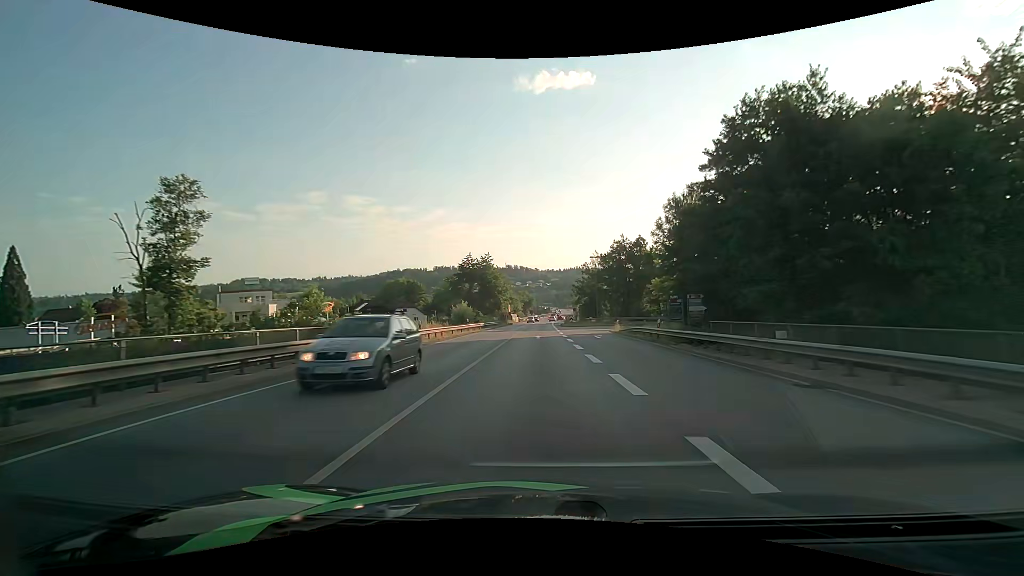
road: primary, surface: asphalt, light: Day
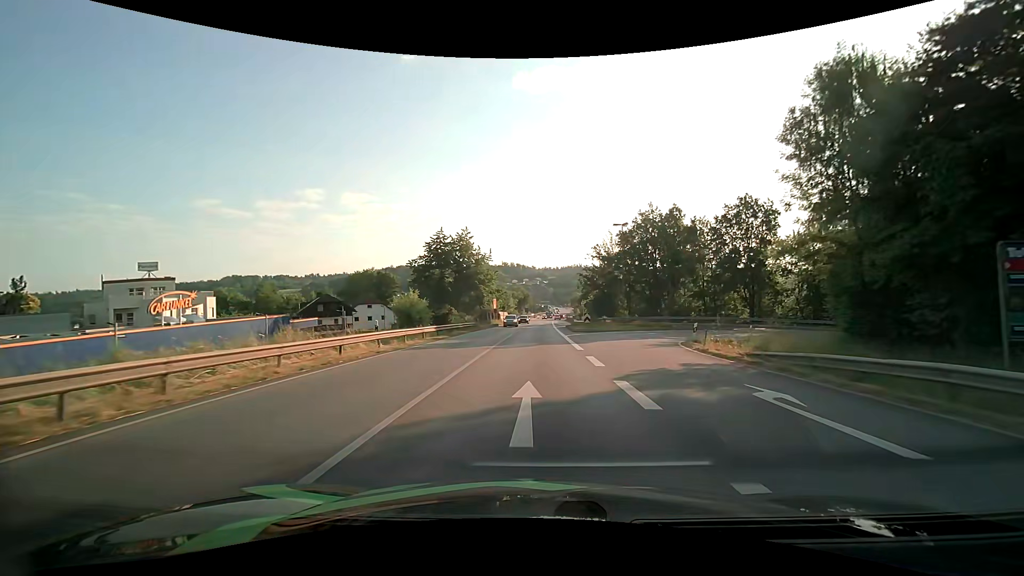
(+0.1, +25.4) m; +1°
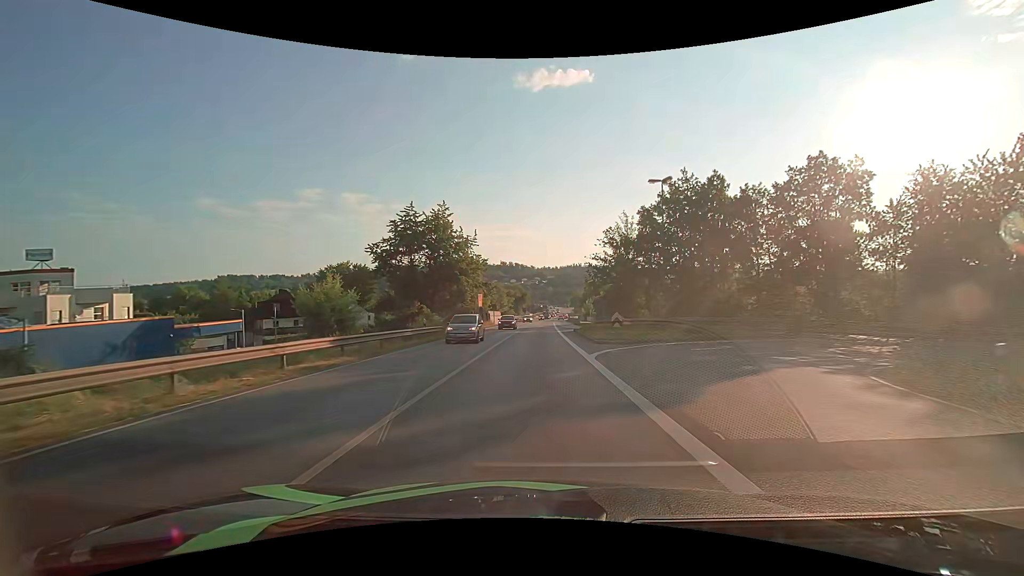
(-0.1, +15.9) m; 0°
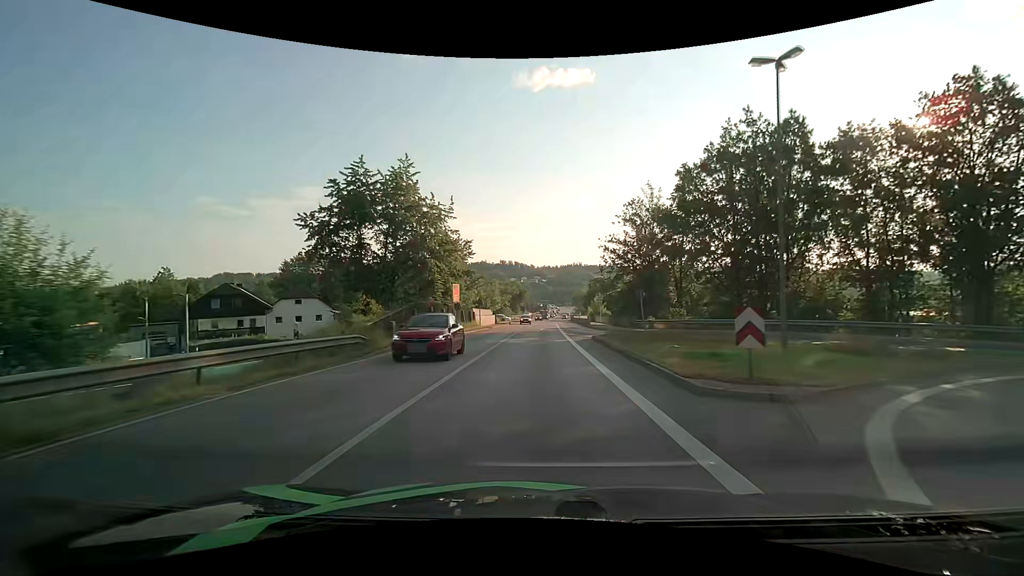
(-0.1, +15.5) m; 0°
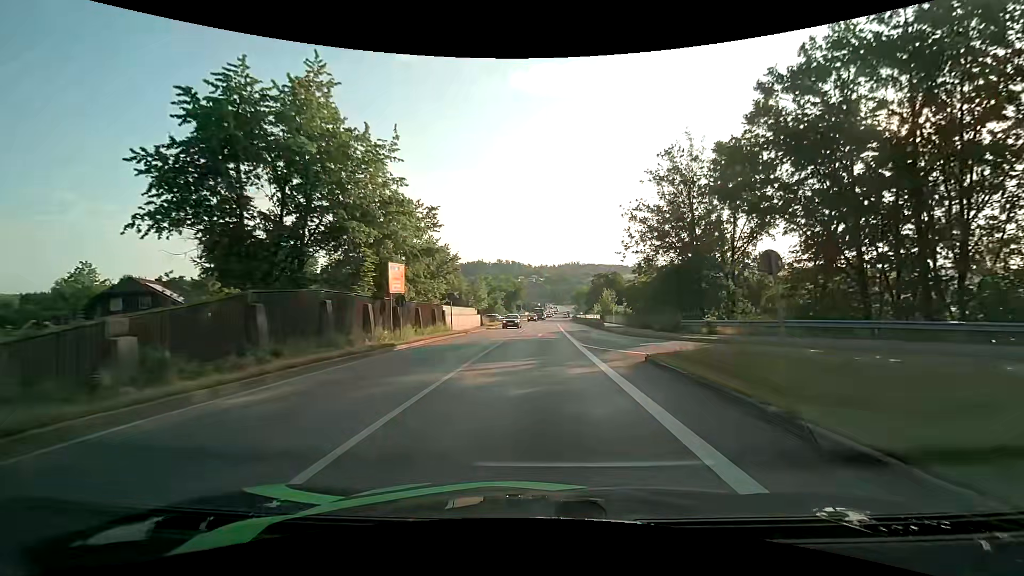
(0.0, +15.3) m; 0°
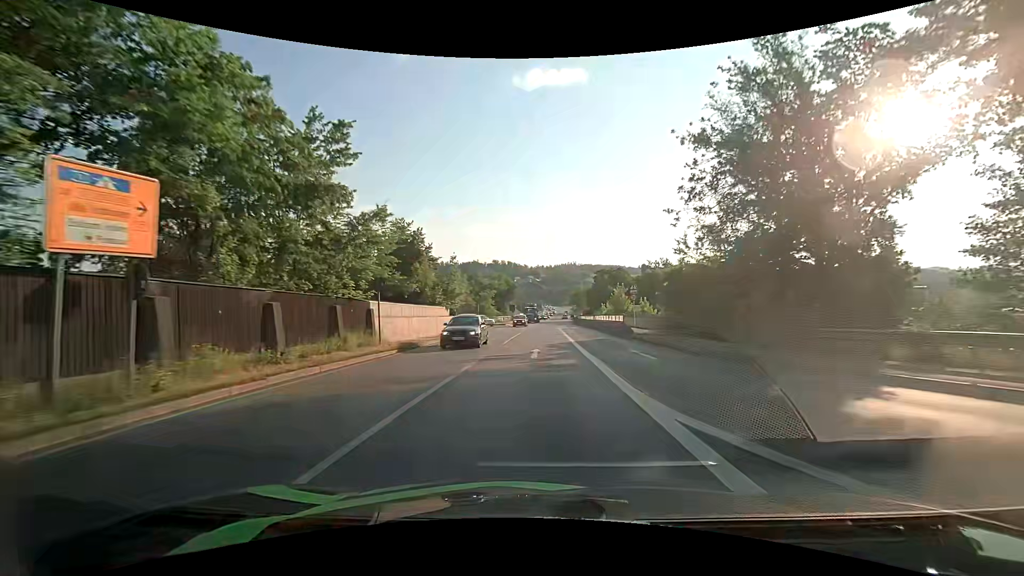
(0.0, +15.2) m; 0°
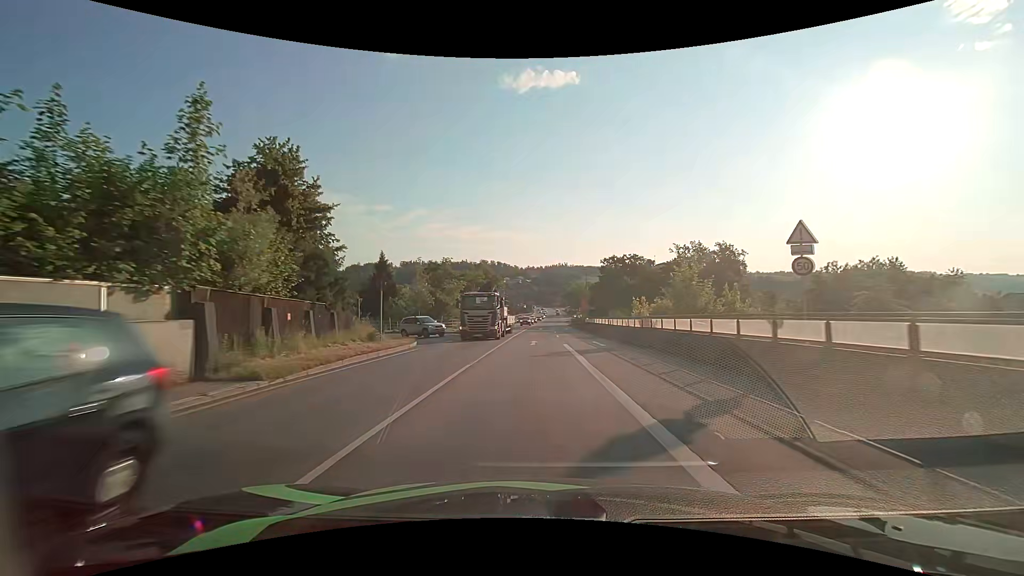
(+0.3, +30.1) m; +1°
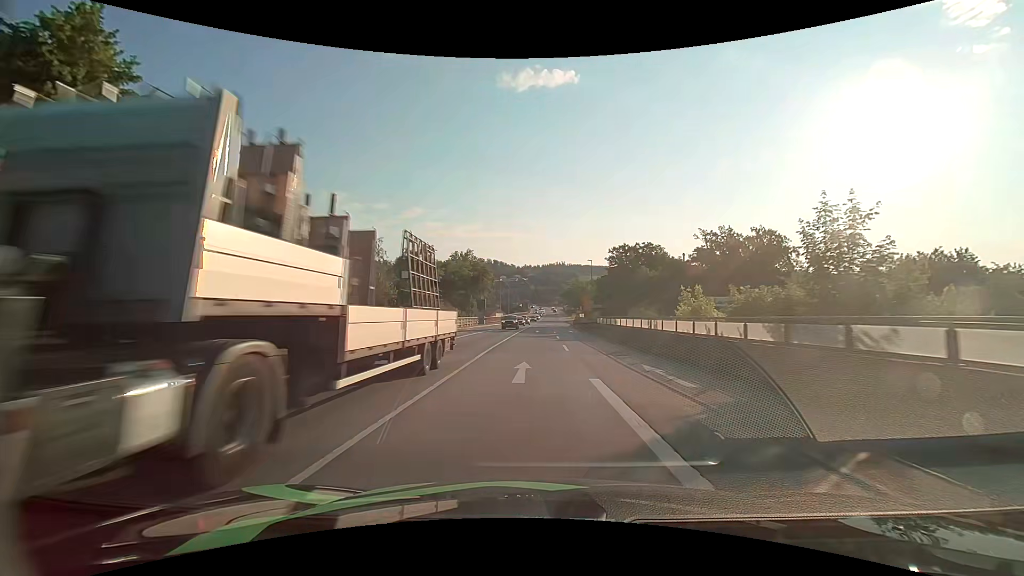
(+0.1, +14.8) m; +1°
(0, +10) (0, +20) (0, +30) (0, +40) (0, +50) (0, +60) (+1, +70) (+2, +80) (+3, +90) (+3, +100) m
